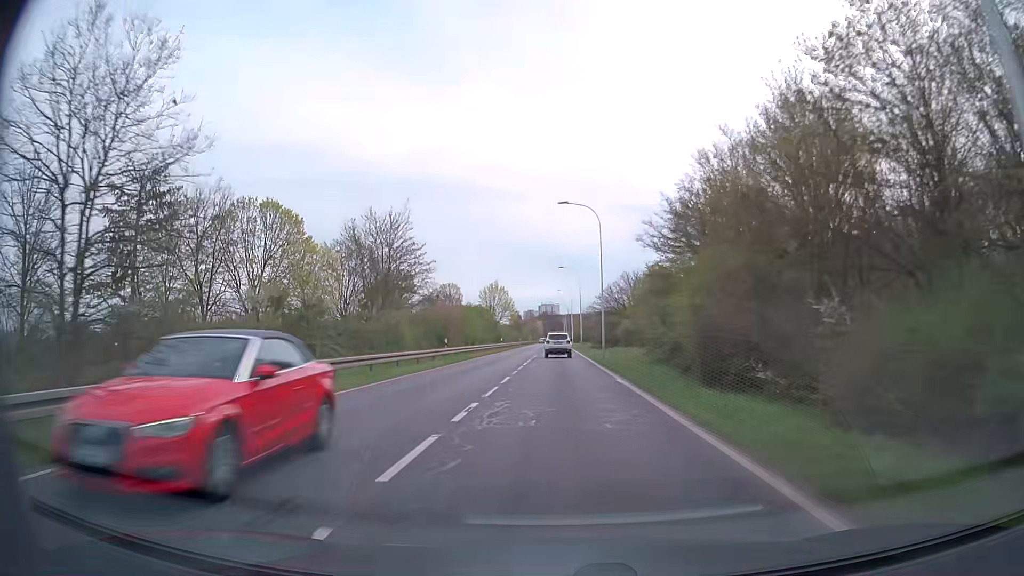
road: secondary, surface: asphalt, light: Day
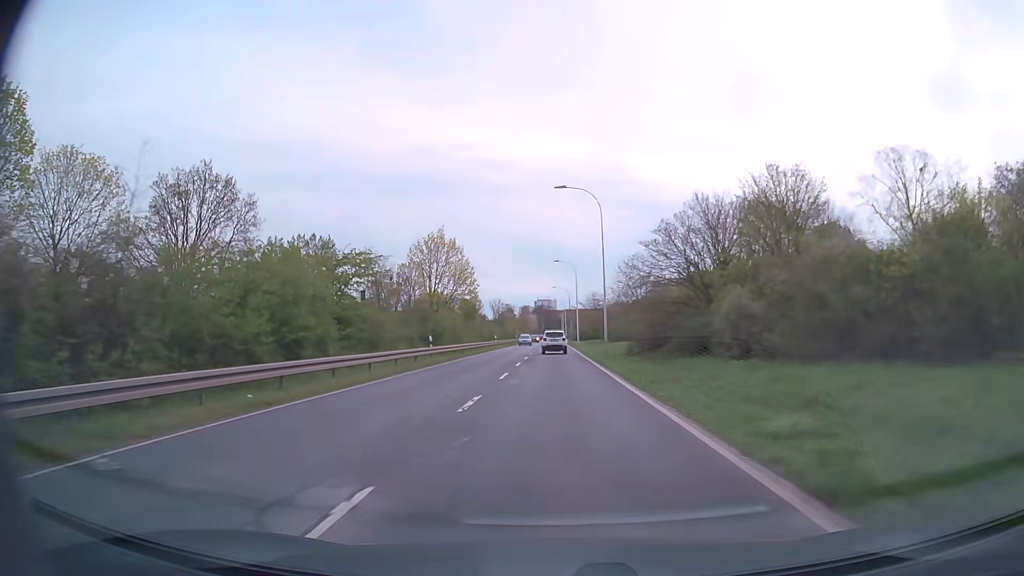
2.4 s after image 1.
(+0.1, +44.0) m; 0°
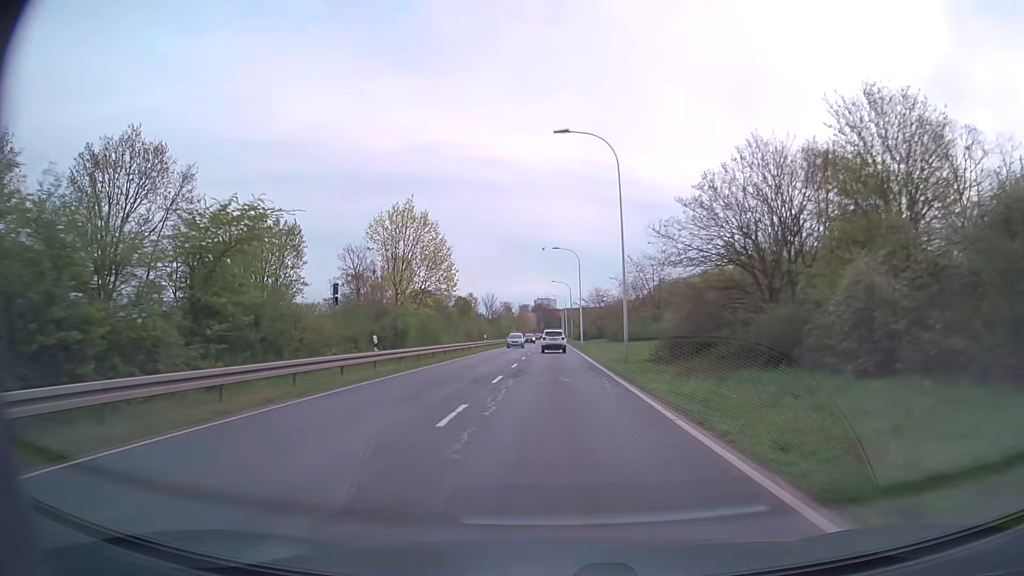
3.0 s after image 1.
(0.0, +11.2) m; 0°
